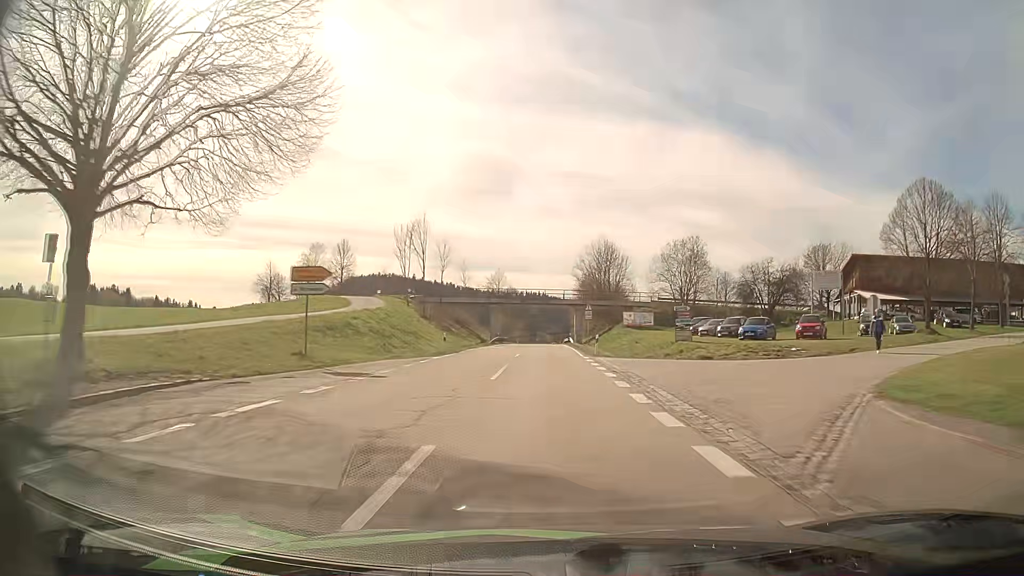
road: secondary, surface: asphalt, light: Day
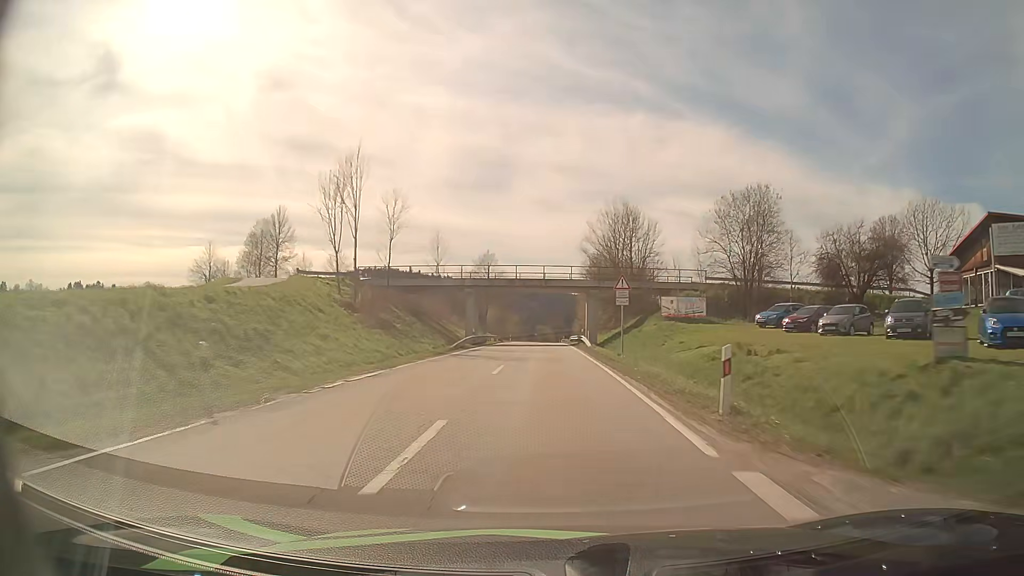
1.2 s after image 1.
(-0.1, +25.6) m; 0°
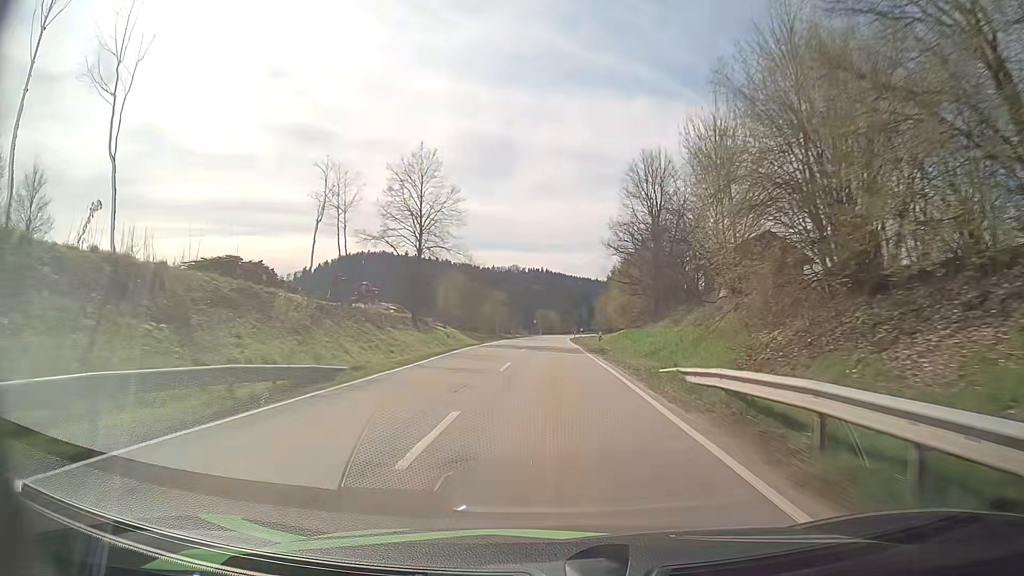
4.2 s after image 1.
(+0.2, +66.0) m; +1°
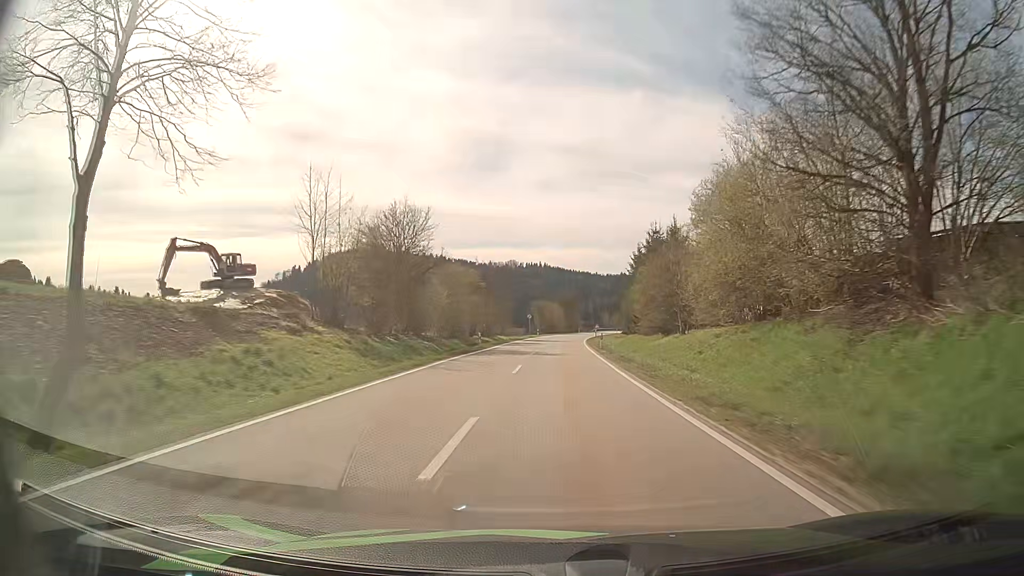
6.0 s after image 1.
(-0.5, +40.9) m; -1°
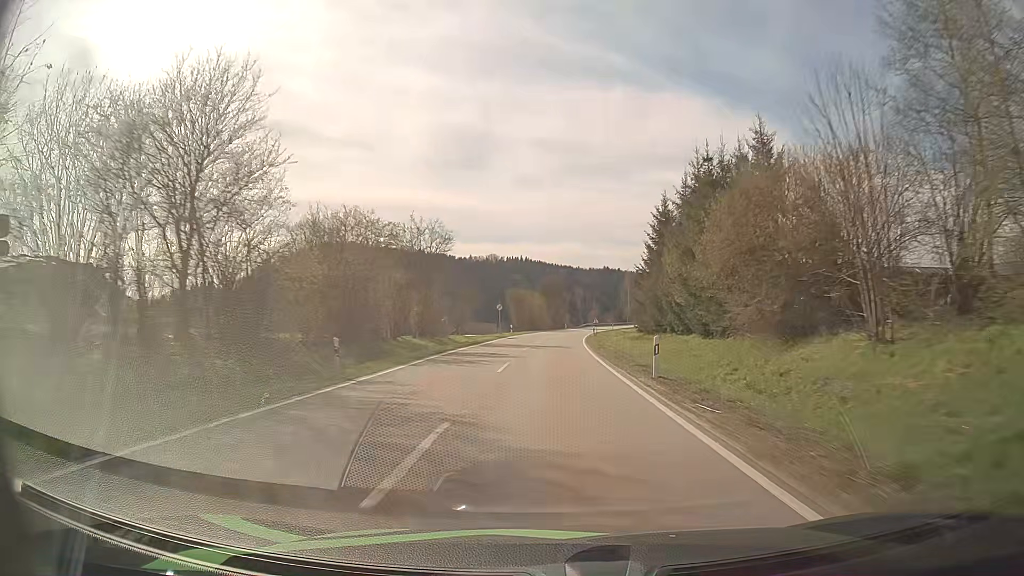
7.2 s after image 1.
(+0.3, +27.5) m; +1°
(0, +10) (0, +20) (+1, +30) (+1, +40) (+1, +50) (+2, +60) (+3, +70) (+4, +80) (+5, +90) (+6, +100) m
